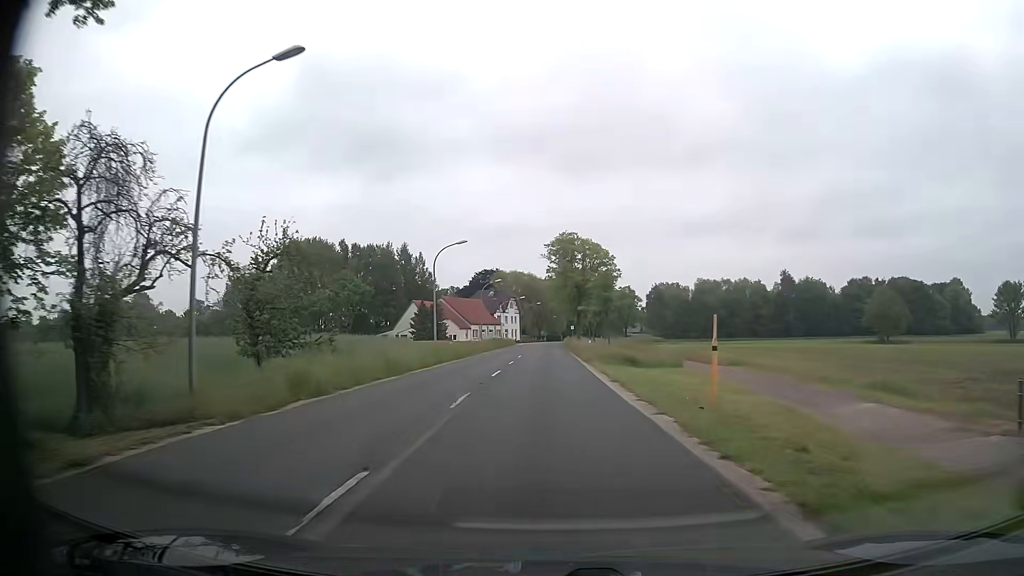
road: secondary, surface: asphalt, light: Day
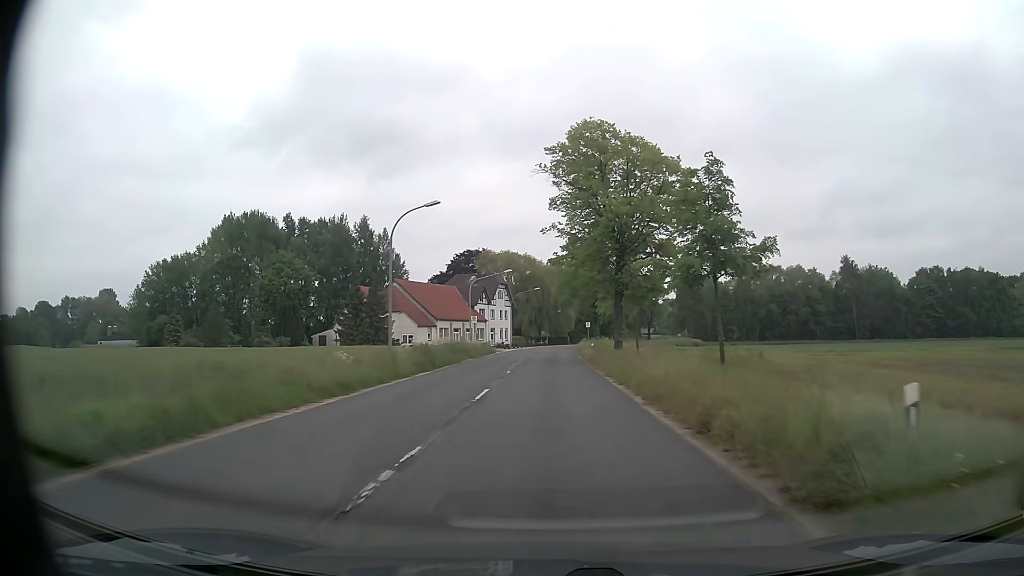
(+0.1, +43.5) m; 0°
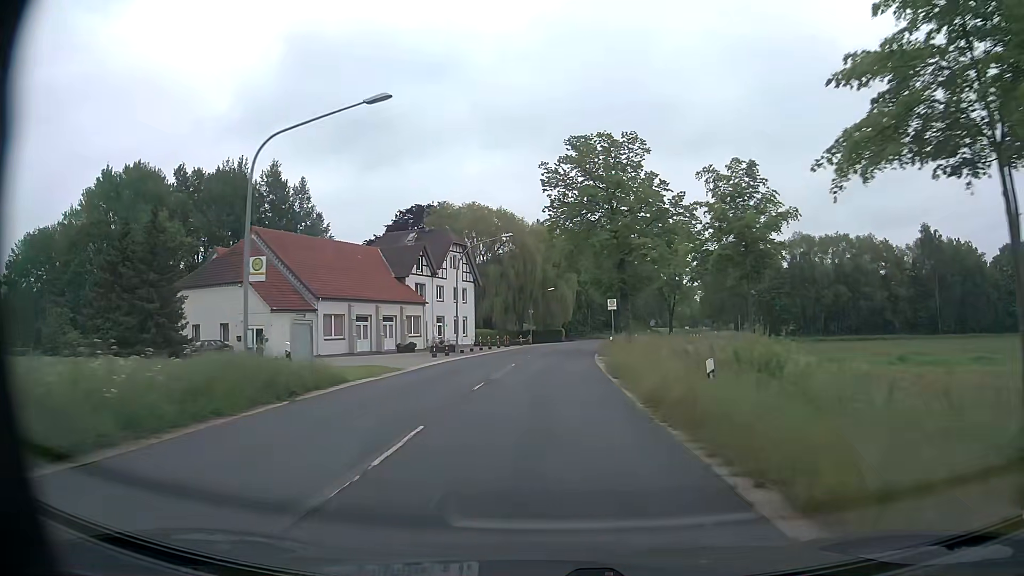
(+0.5, +43.7) m; +1°
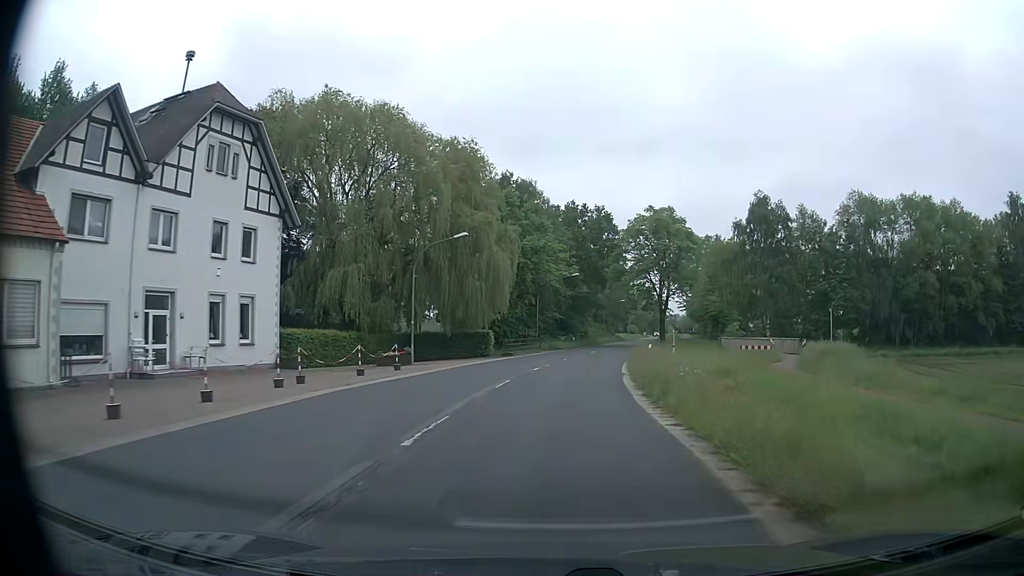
(+1.2, +43.5) m; +5°
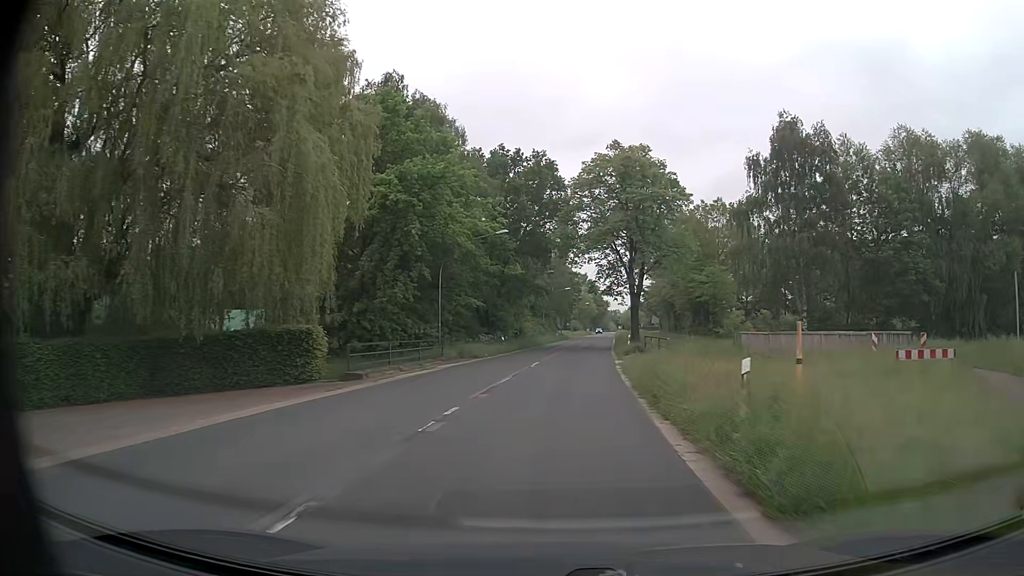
(+1.4, +25.6) m; +6°
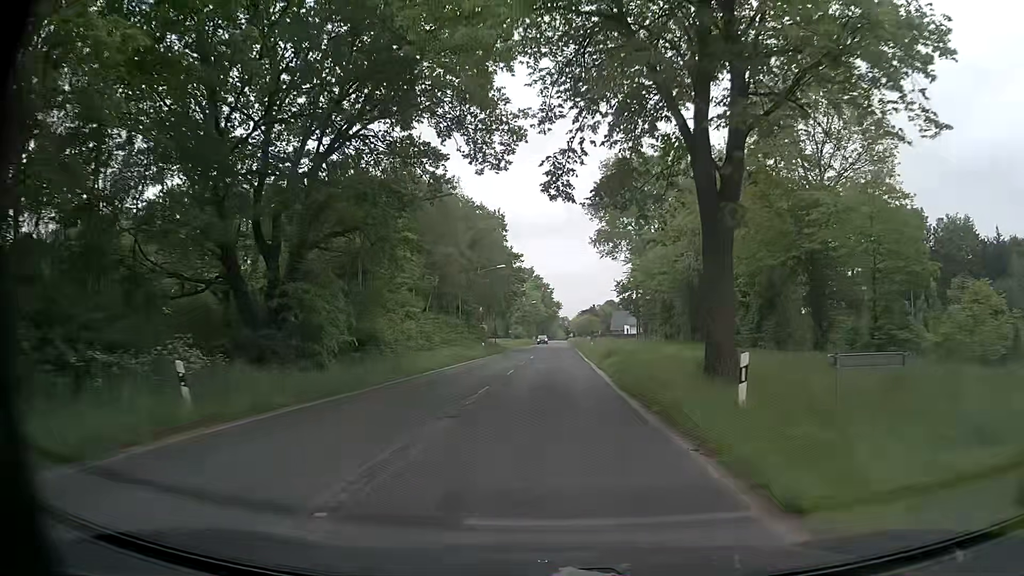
(+2.0, +39.2) m; +4°
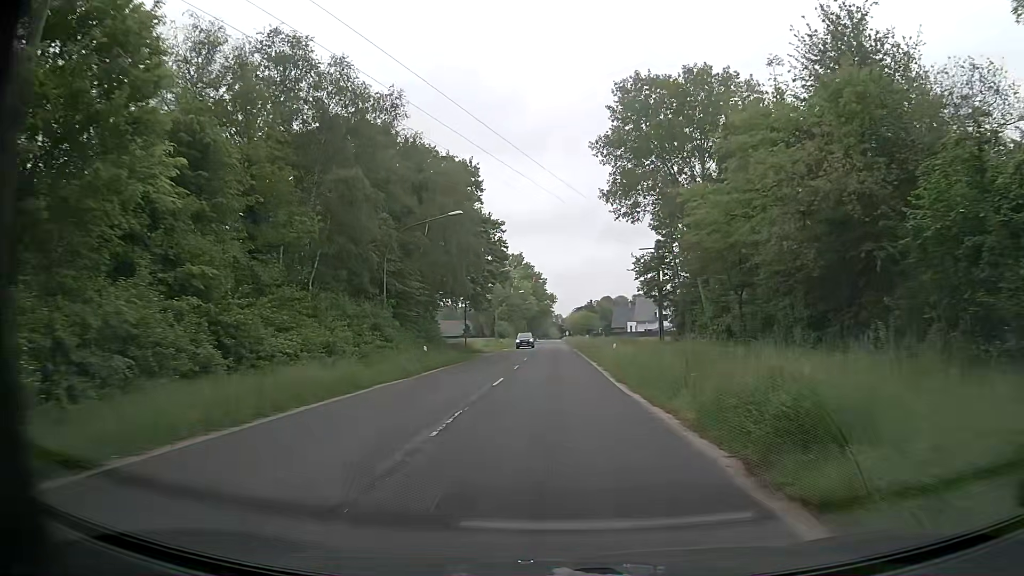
(+0.3, +24.2) m; +1°
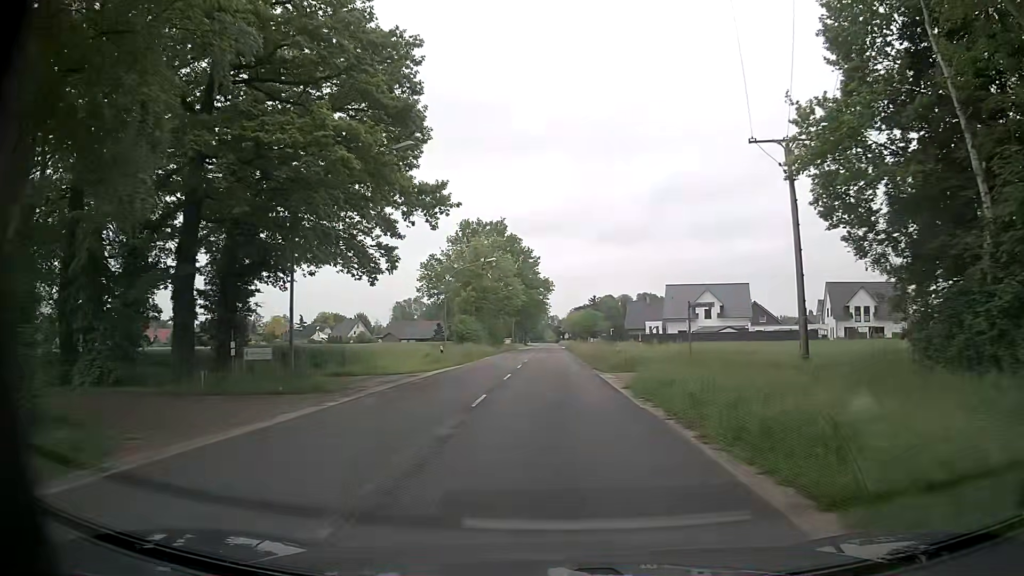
(+0.3, +40.8) m; +1°
(0, +10) (0, +20) (0, +30) (0, +40) (0, +50) (0, +60) (0, +70) (0, +80) (0, +90) (0, +100) m
